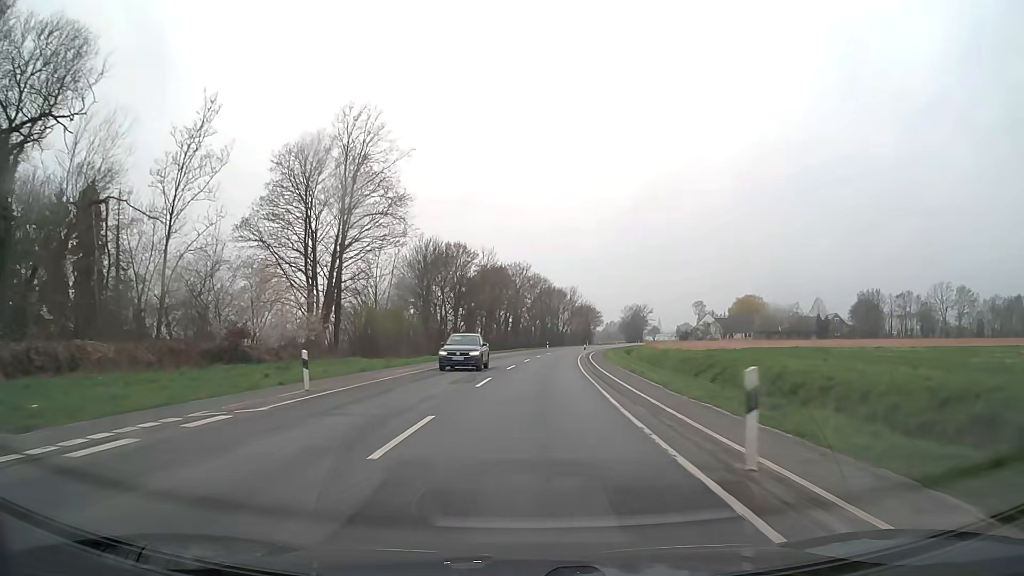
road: secondary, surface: asphalt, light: Day
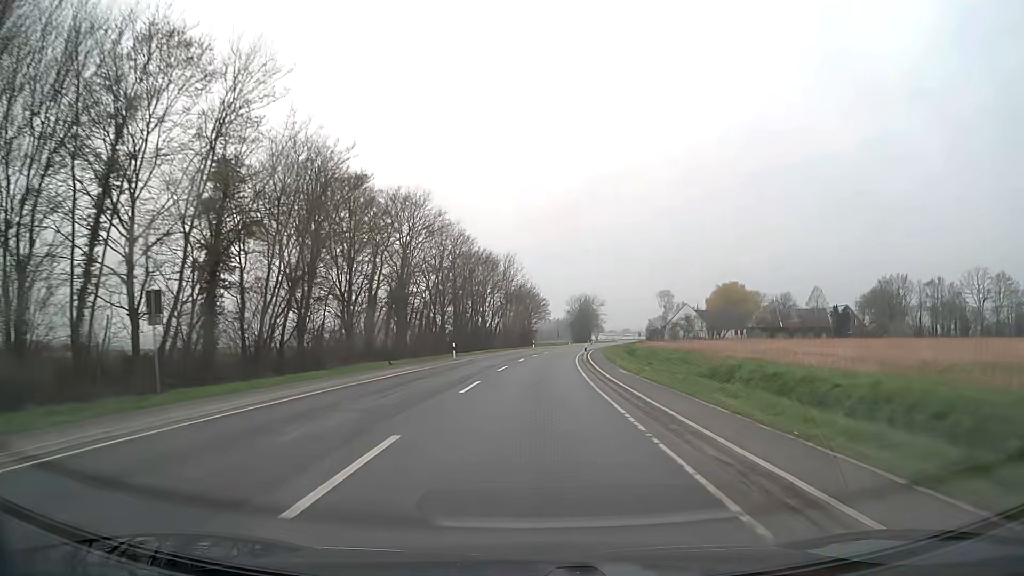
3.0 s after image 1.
(+3.1, +62.6) m; +6°
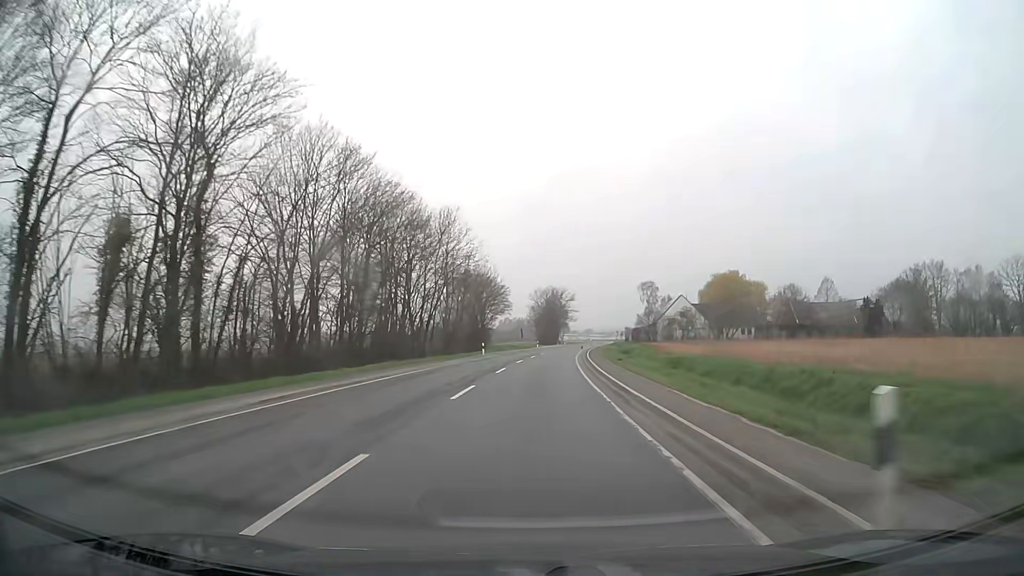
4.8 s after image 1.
(+1.1, +37.5) m; +3°
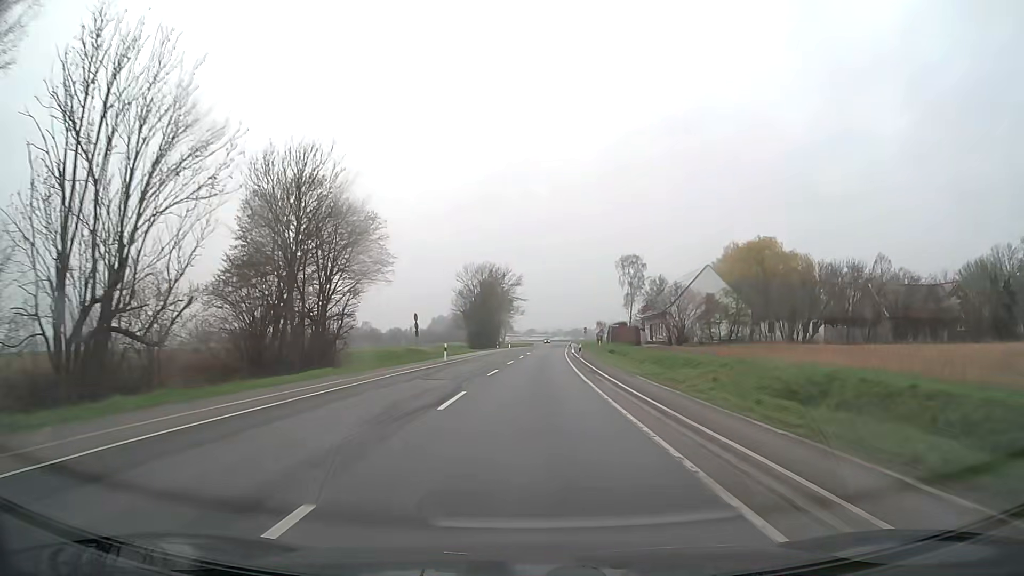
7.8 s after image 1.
(+2.9, +62.4) m; +5°
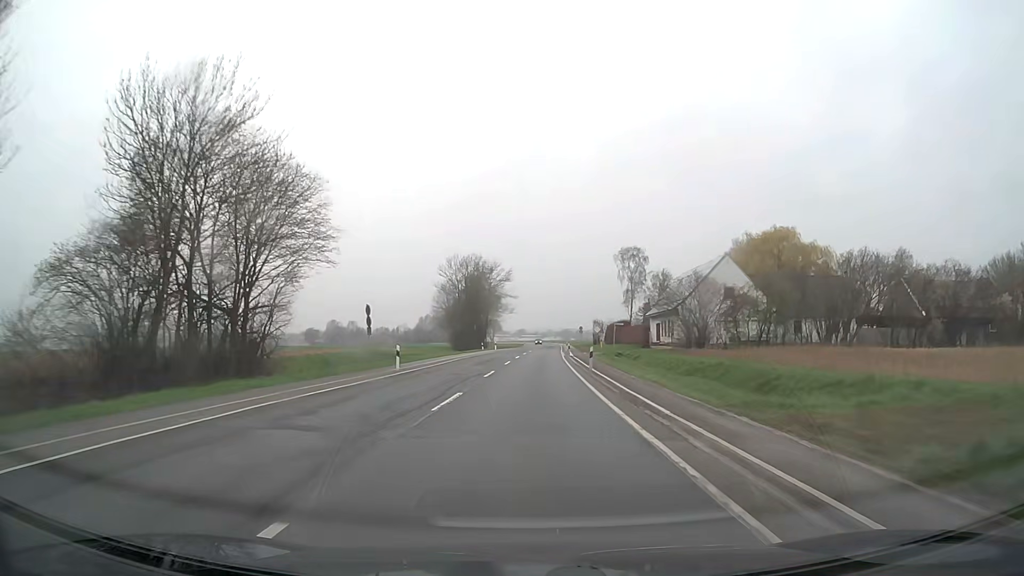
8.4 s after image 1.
(+0.1, +12.5) m; +1°
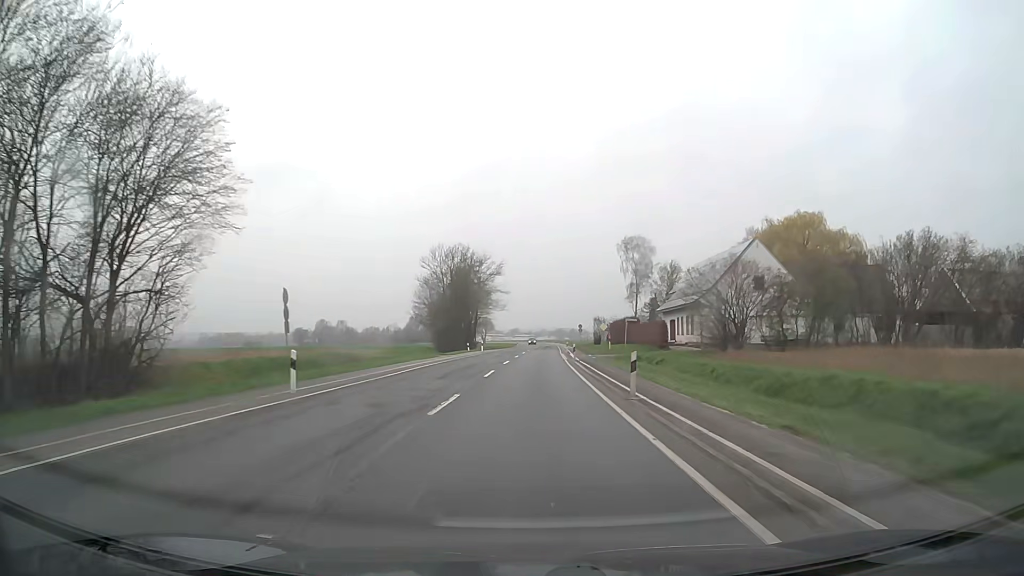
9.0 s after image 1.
(+0.1, +12.5) m; +1°
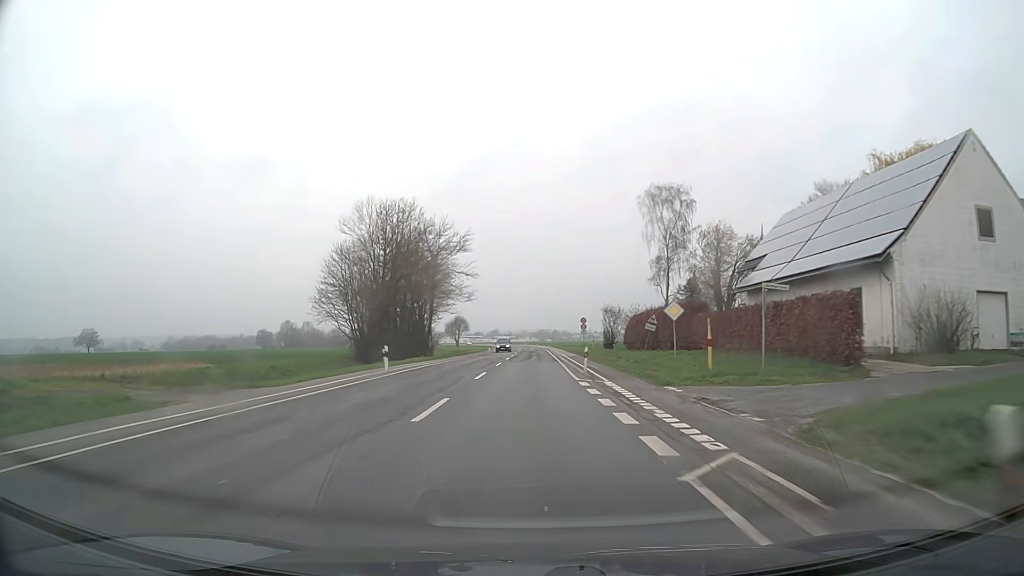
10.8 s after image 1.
(+0.6, +37.5) m; +2°
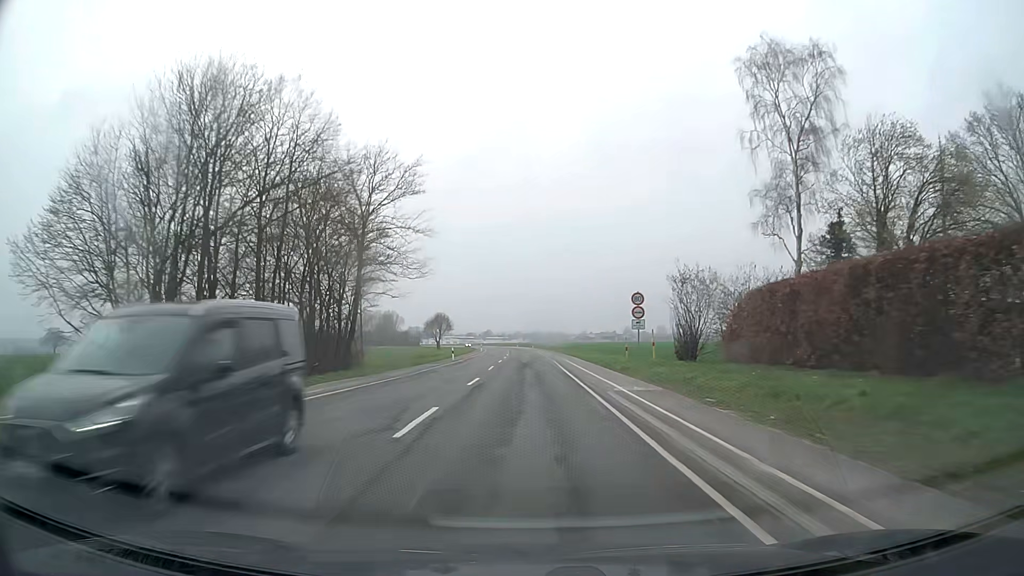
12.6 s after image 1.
(+0.3, +37.6) m; +1°
(0, +10) (0, +20) (0, +30) (0, +40) (0, +50) (0, +60) (0, +70) (-1, +80) (-1, +90) (-1, +100) m
